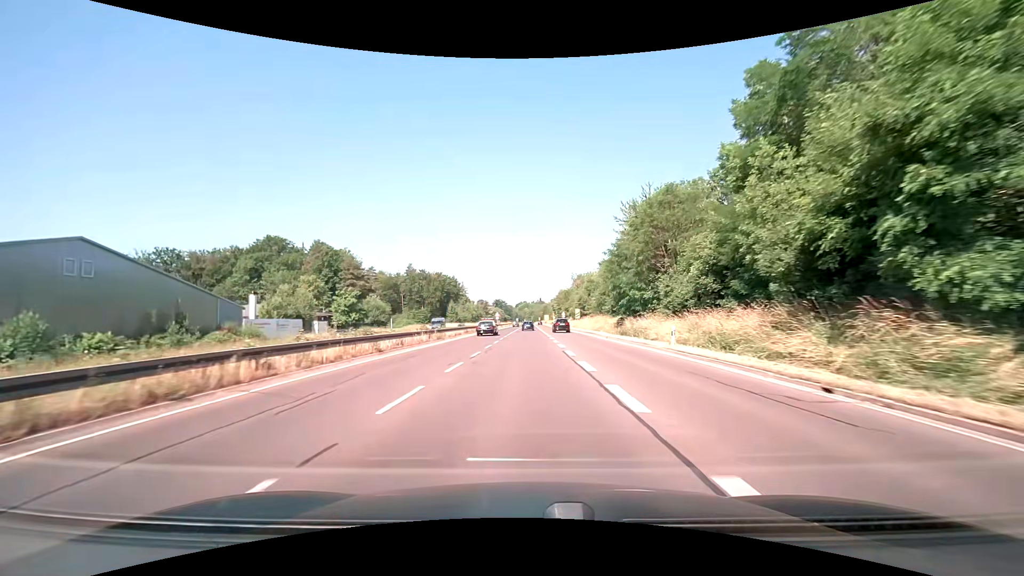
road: trunk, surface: asphalt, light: Day
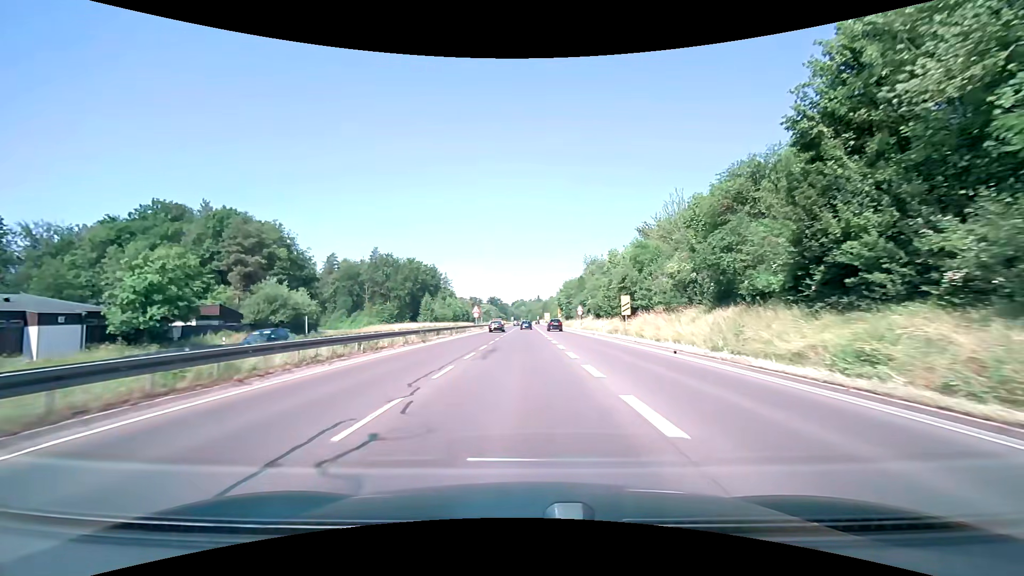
(+0.1, +43.5) m; 0°
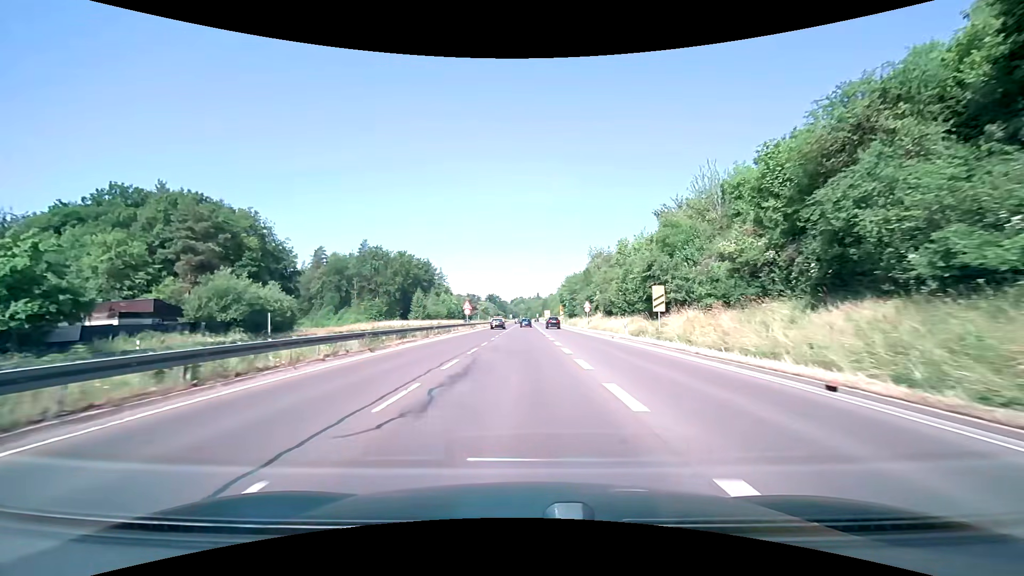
(0.0, +10.4) m; +1°
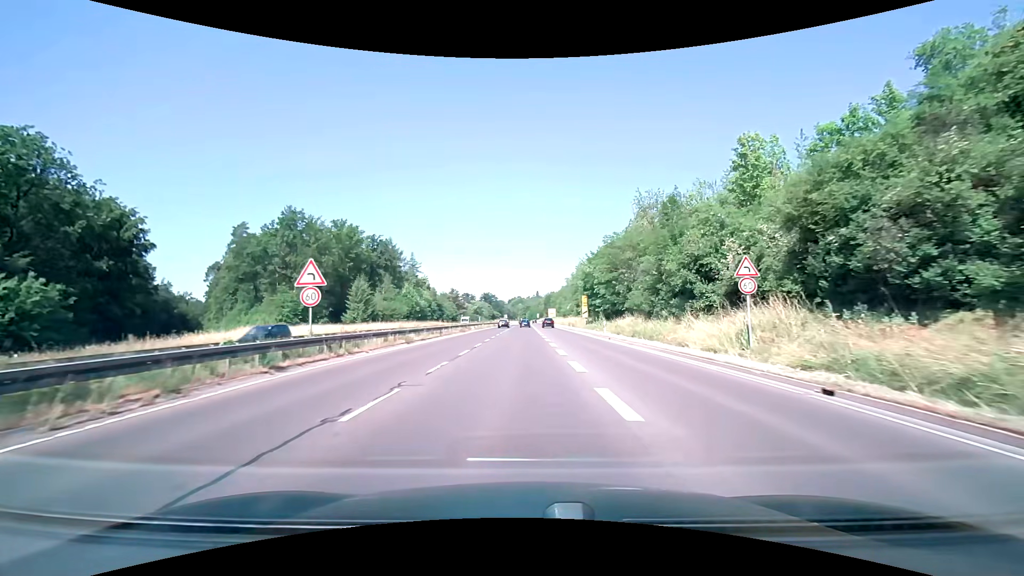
(-0.1, +48.3) m; 0°
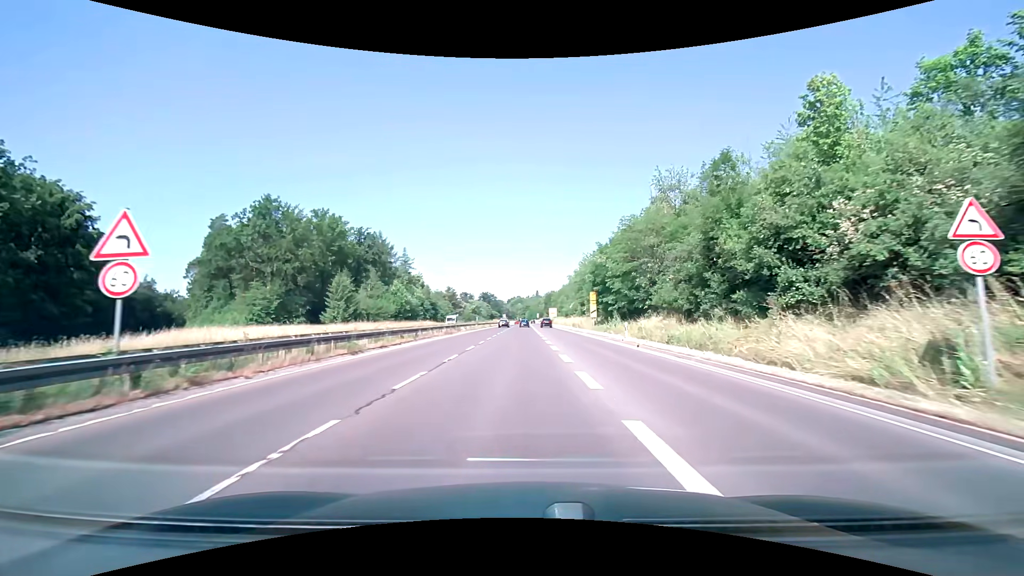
(0.0, +9.0) m; 0°
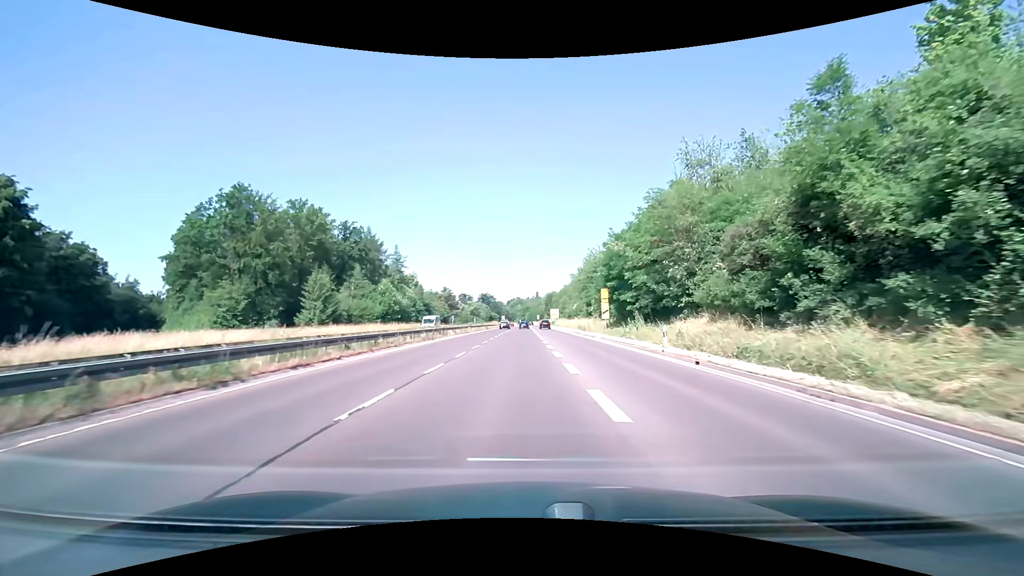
(0.0, +8.8) m; 0°
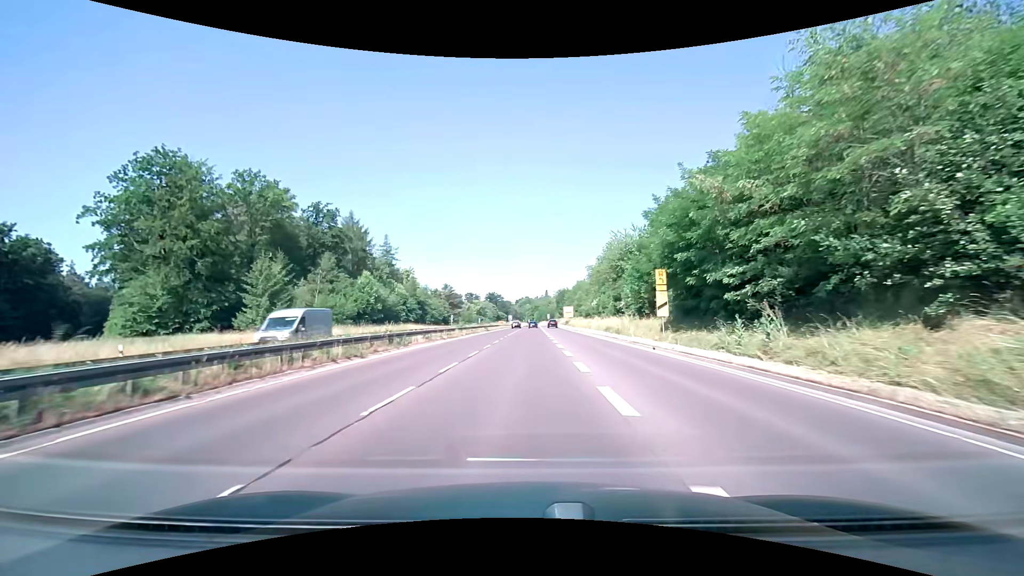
(-0.2, +17.6) m; -1°
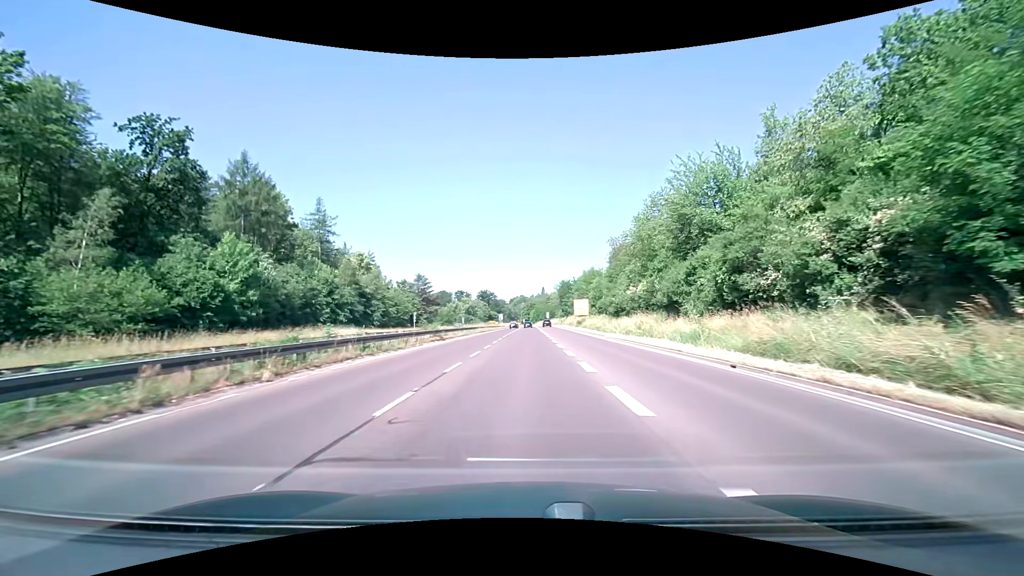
(+0.1, +36.1) m; +1°
